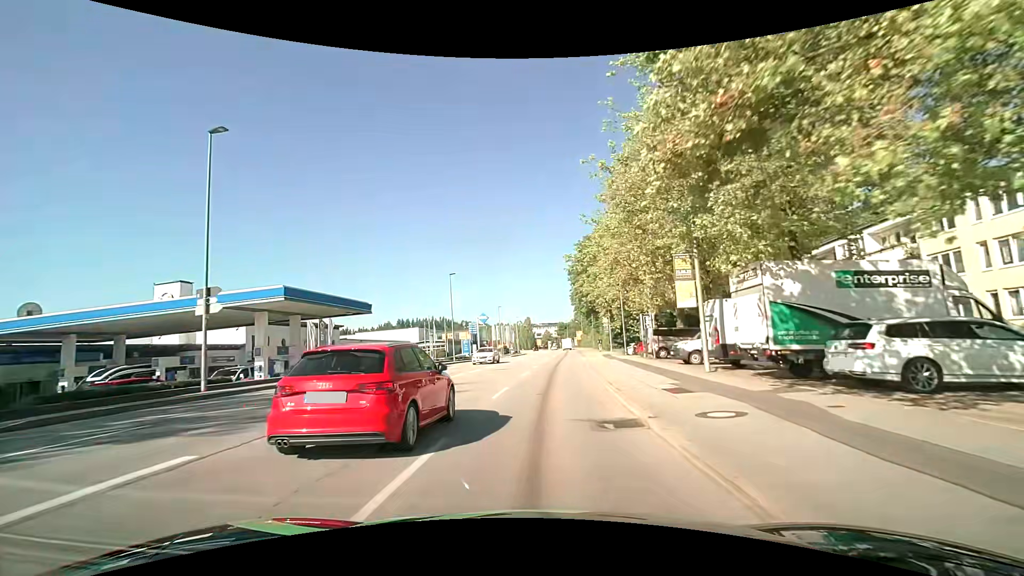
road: tertiary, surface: asphalt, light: Day
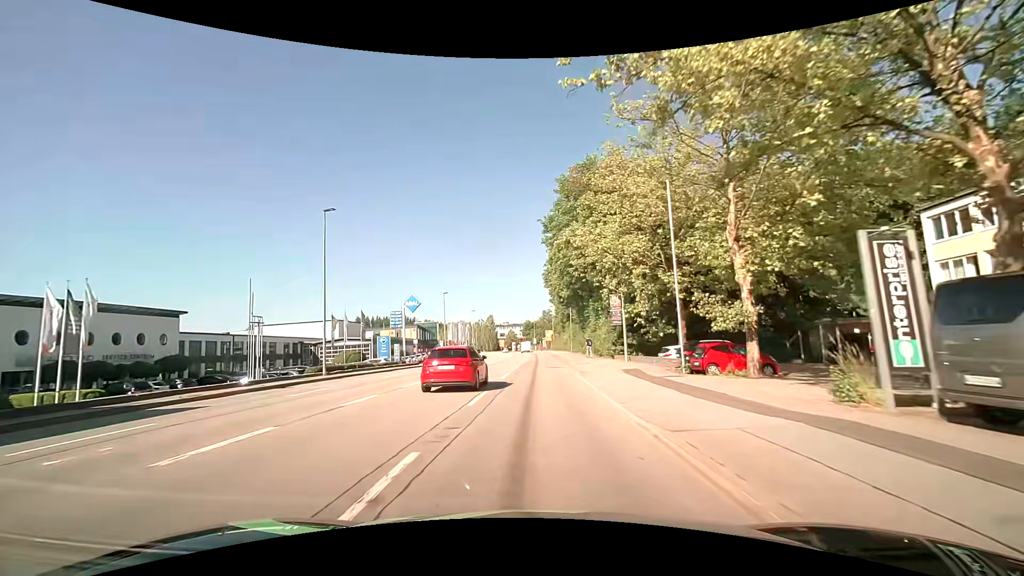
(+1.4, +27.4) m; +5°
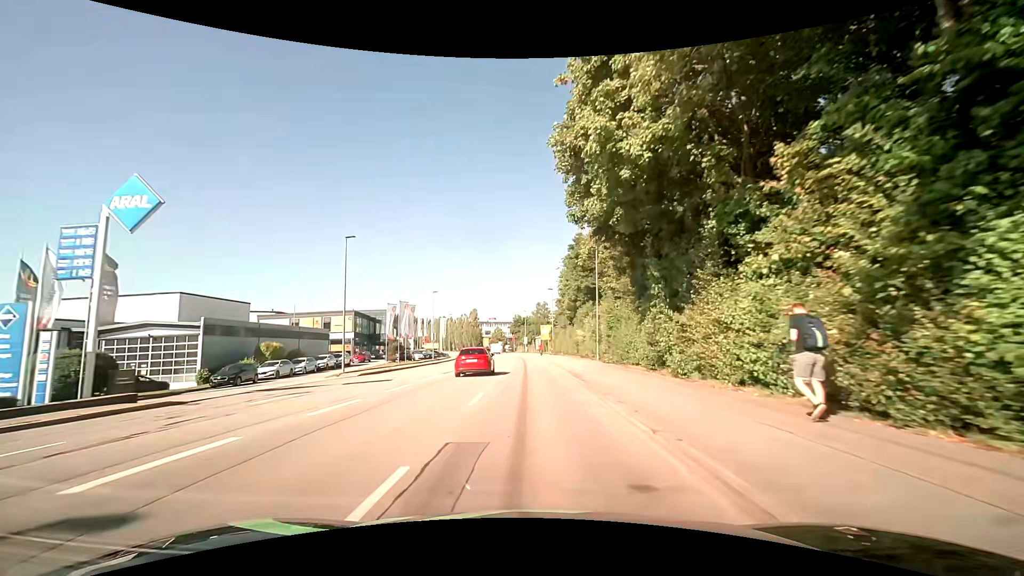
(+0.3, +37.7) m; +1°
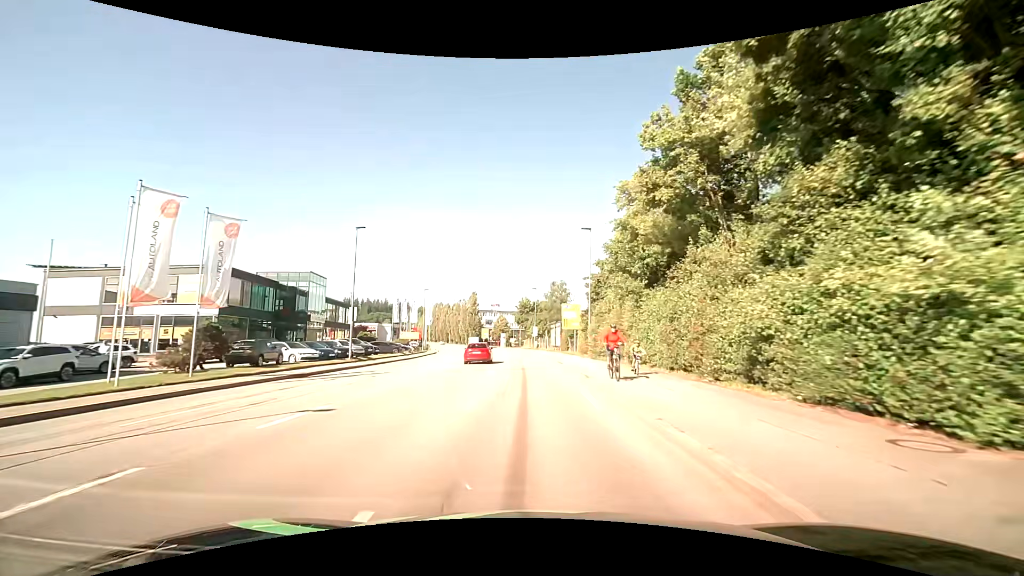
(-0.5, +38.1) m; -1°
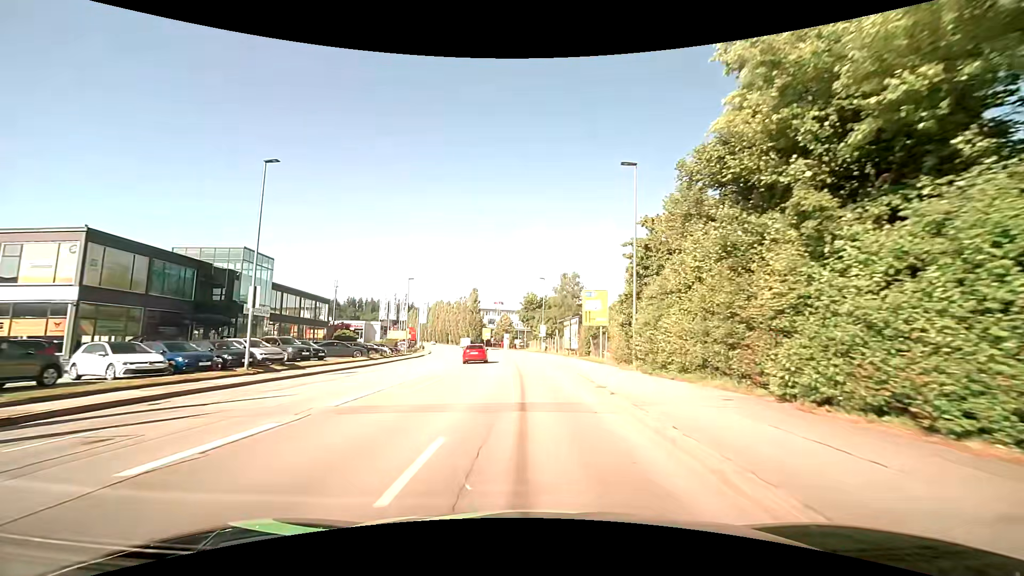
(-0.1, +14.7) m; -1°
